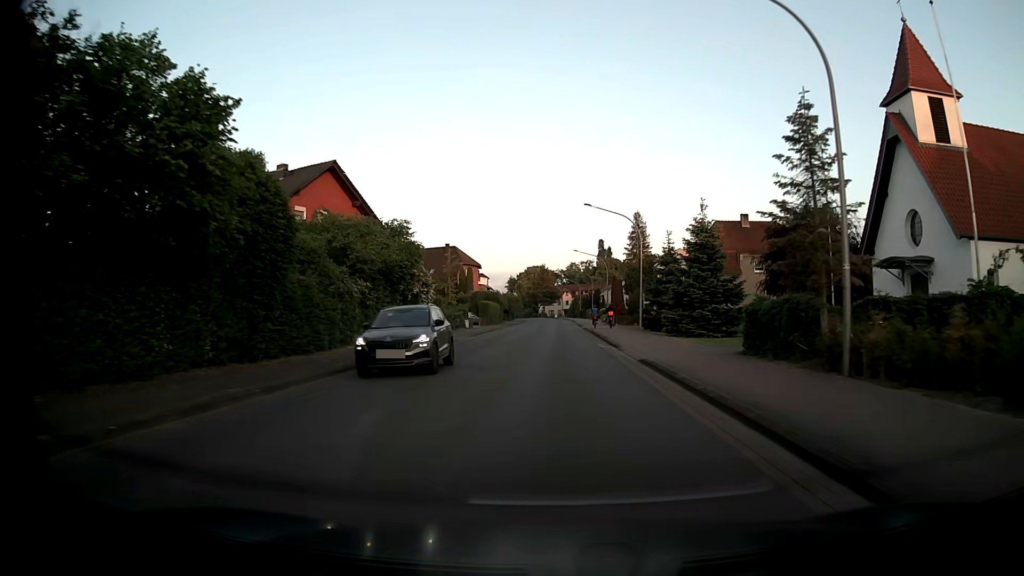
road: tertiary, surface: asphalt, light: Day
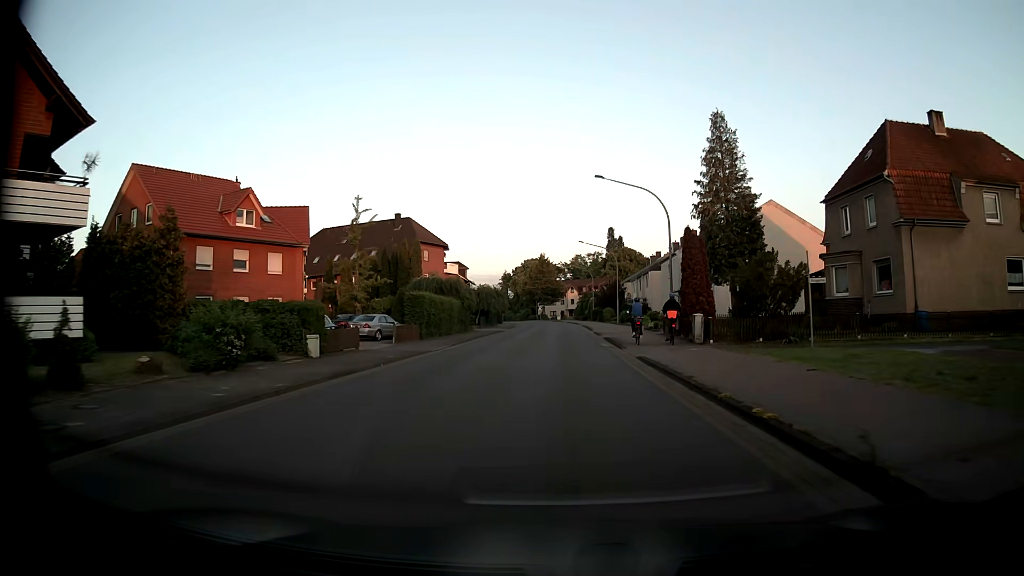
(-0.1, +39.7) m; 0°
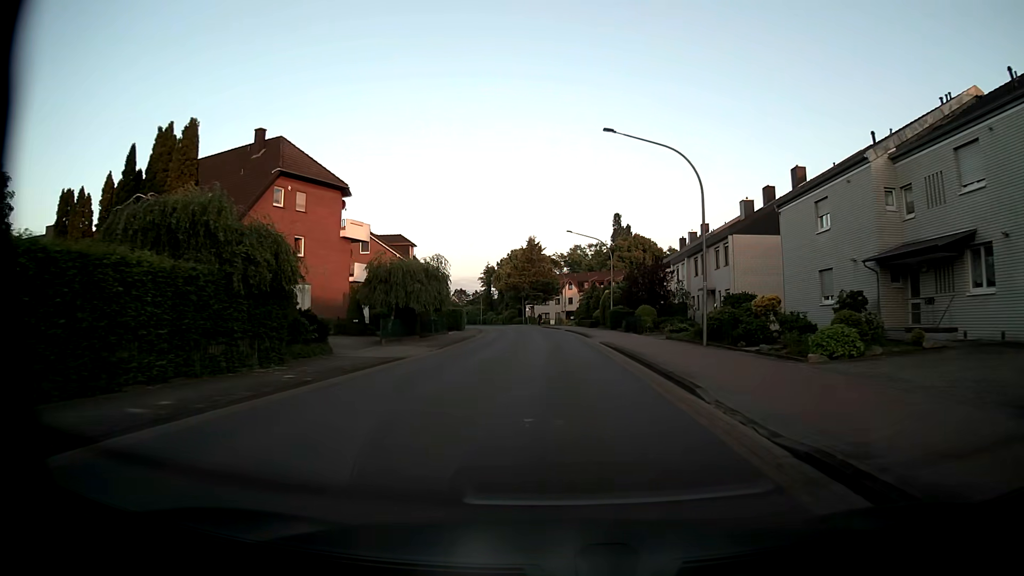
(+0.1, +39.7) m; 0°
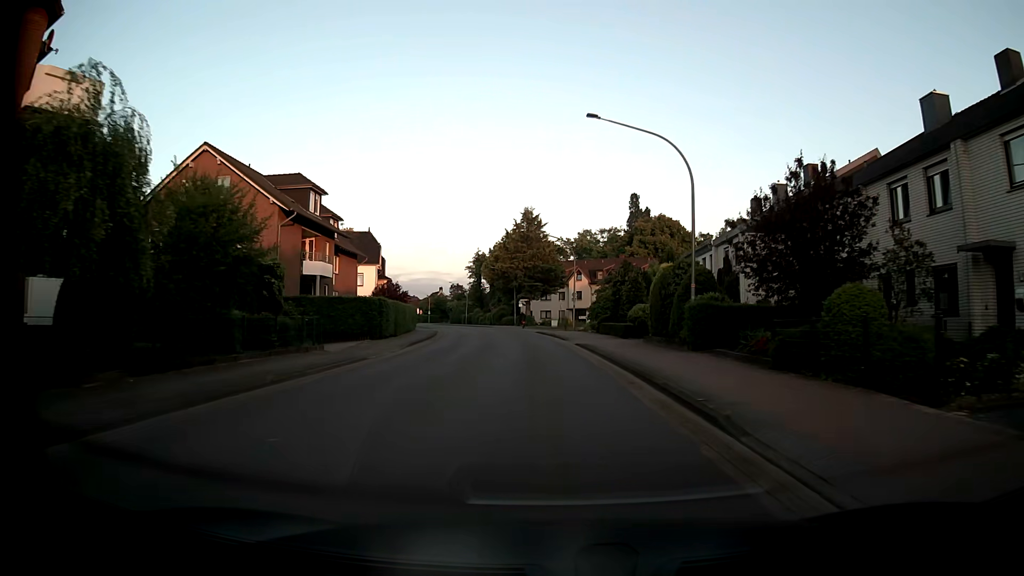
(+0.1, +31.6) m; 0°
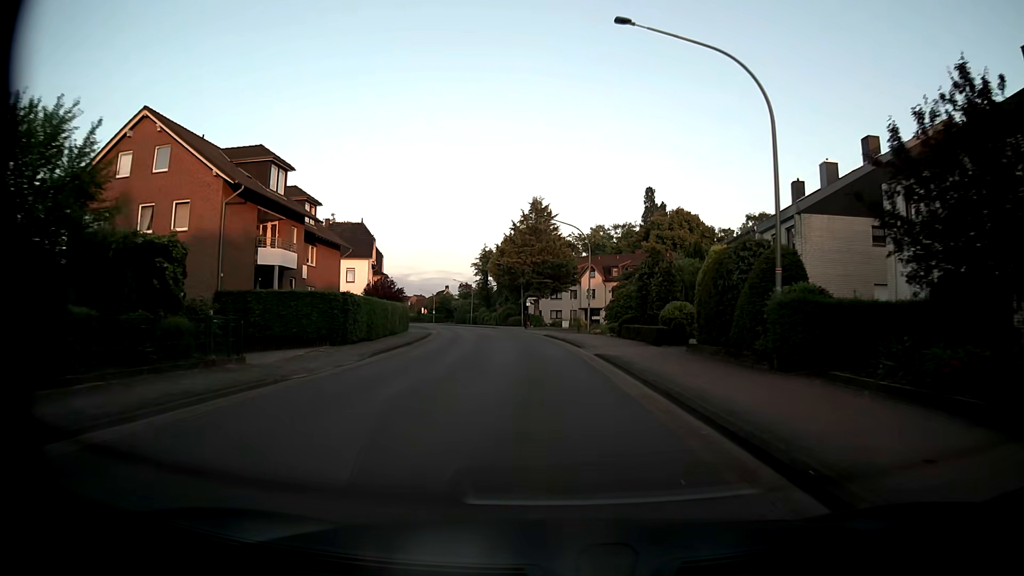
(-0.1, +7.9) m; -1°
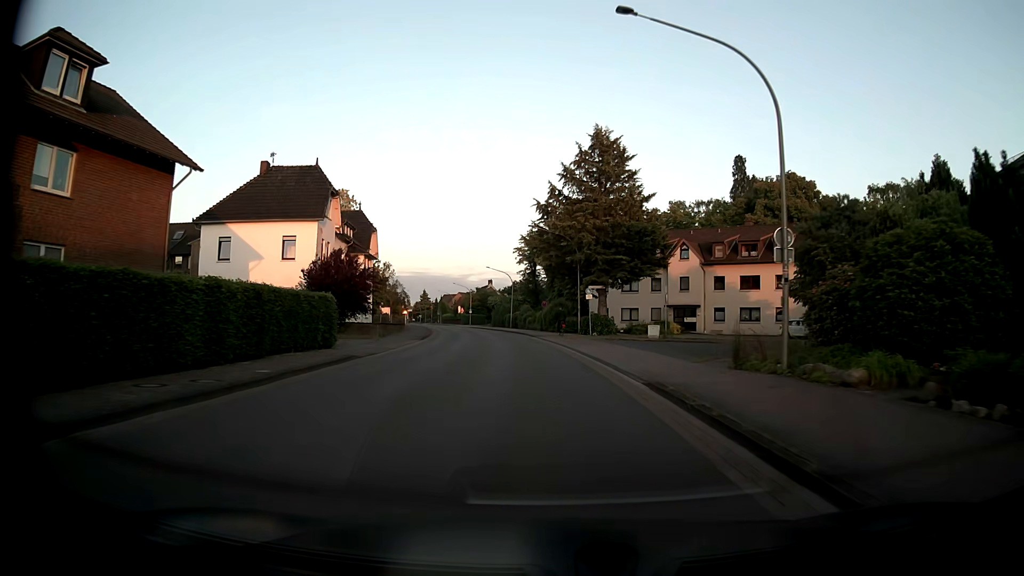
(-1.3, +31.6) m; -5°
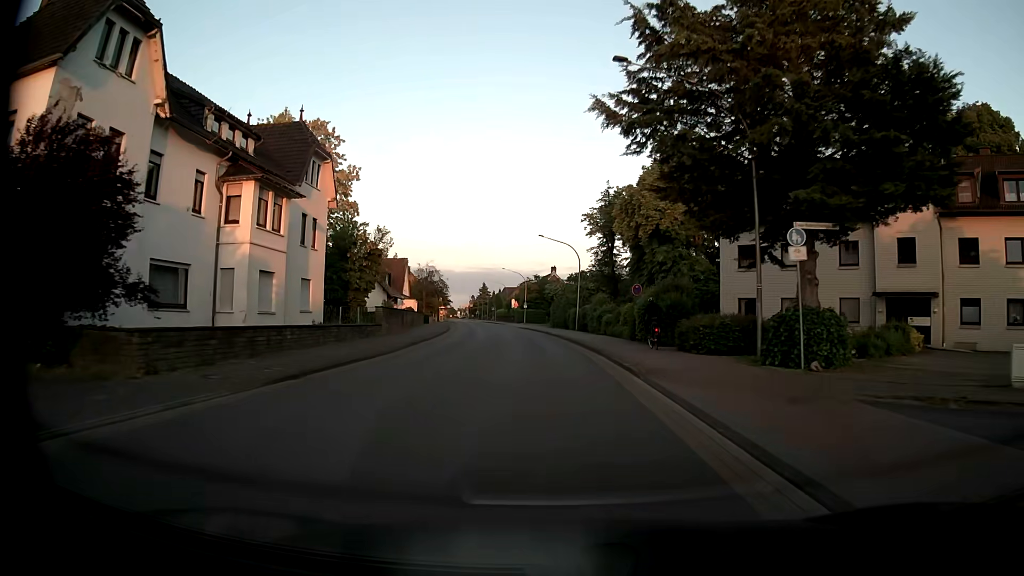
(-1.6, +31.6) m; -6°
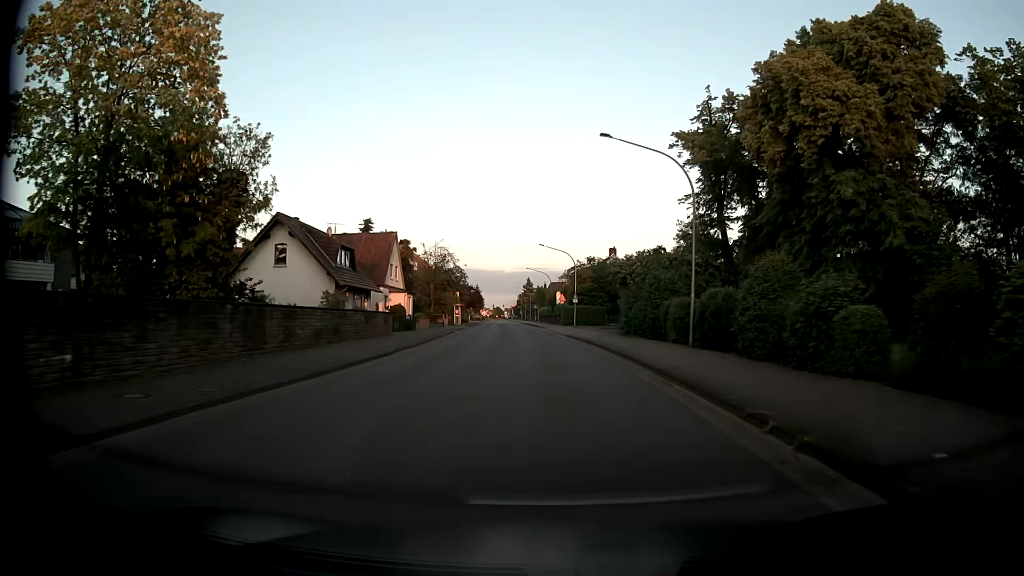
(-1.4, +31.8) m; -4°
(0, +10) (0, +20) (-1, +30) (-1, +40) (-2, +50) (-3, +60) (-4, +70) (-4, +80) (-5, +90) (-6, +100) m
